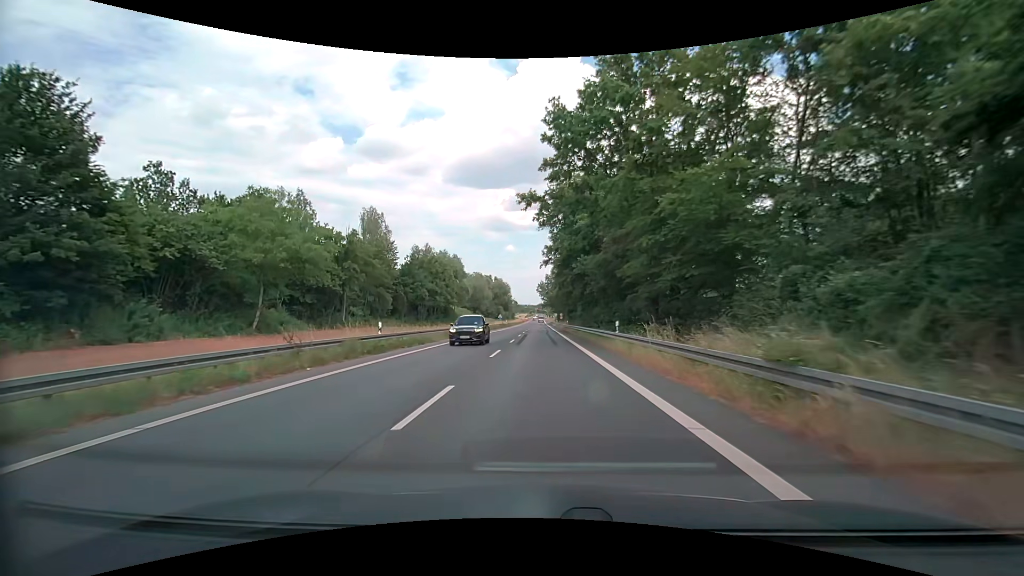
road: secondary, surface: asphalt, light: Day
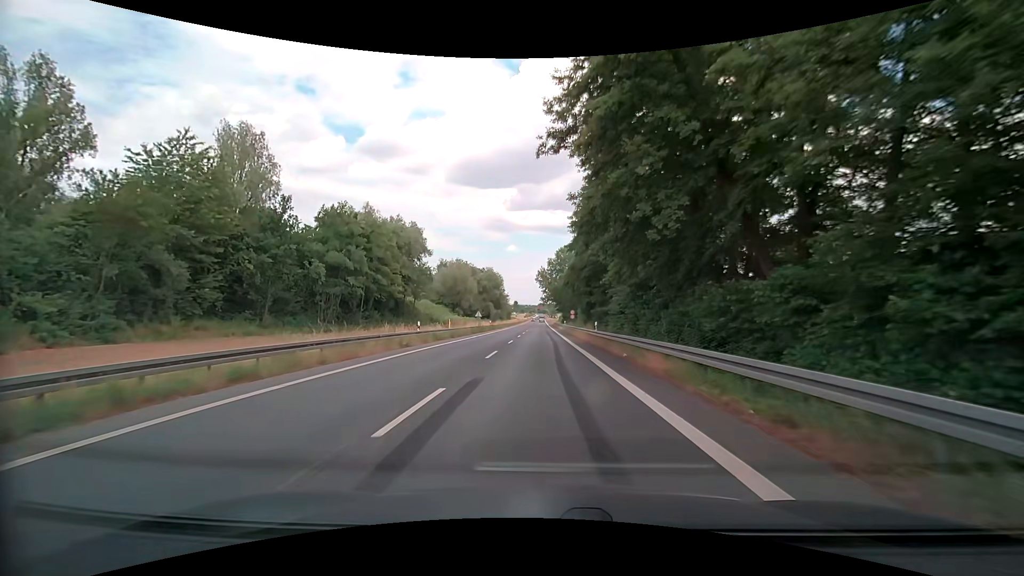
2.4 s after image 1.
(-0.2, +36.1) m; 0°
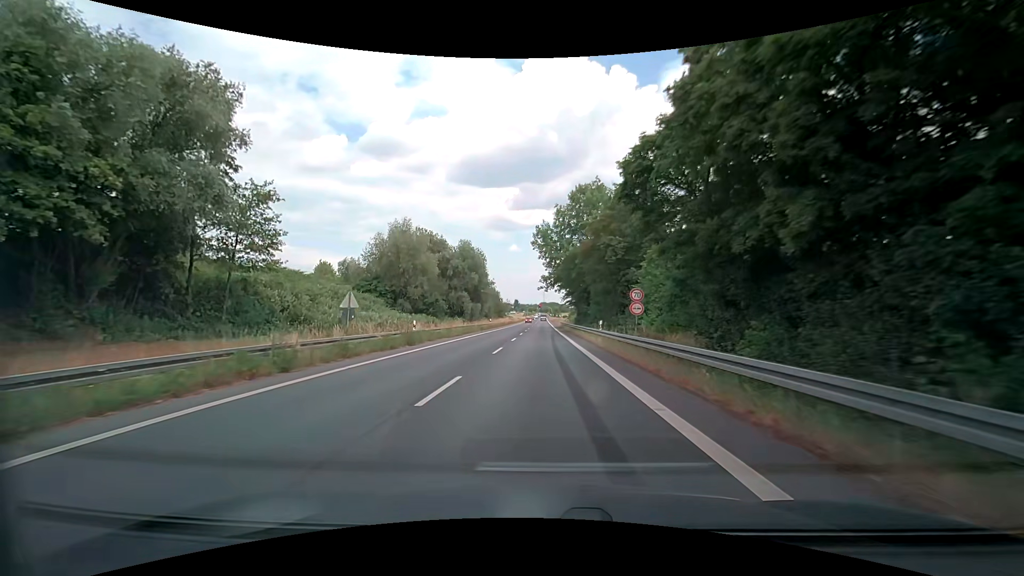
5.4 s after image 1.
(-0.3, +45.7) m; -1°
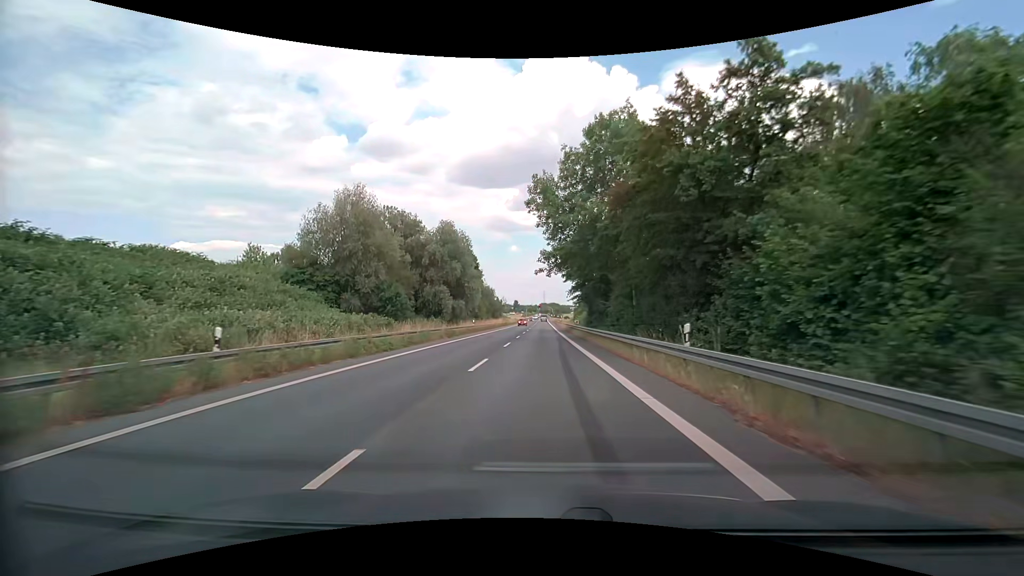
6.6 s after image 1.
(+0.2, +18.5) m; +1°
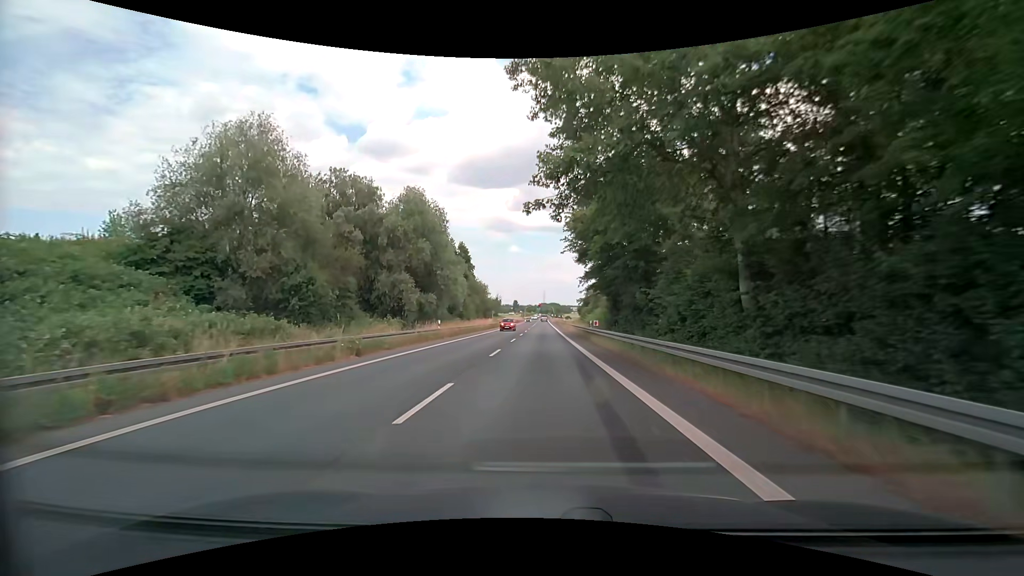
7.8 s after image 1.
(-0.1, +18.6) m; -1°
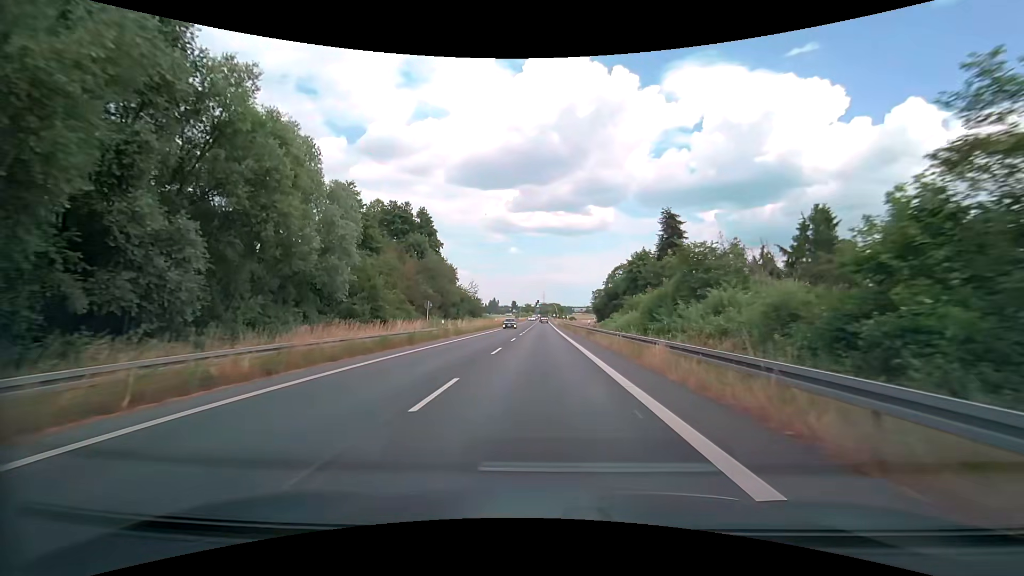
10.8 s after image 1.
(+0.3, +46.8) m; +1°
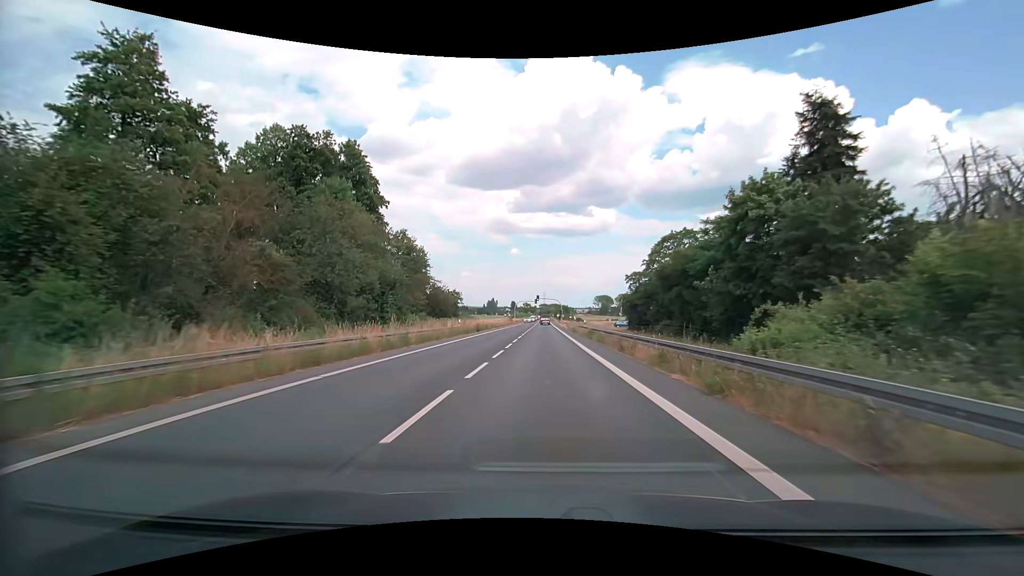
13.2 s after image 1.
(-0.8, +37.6) m; -1°
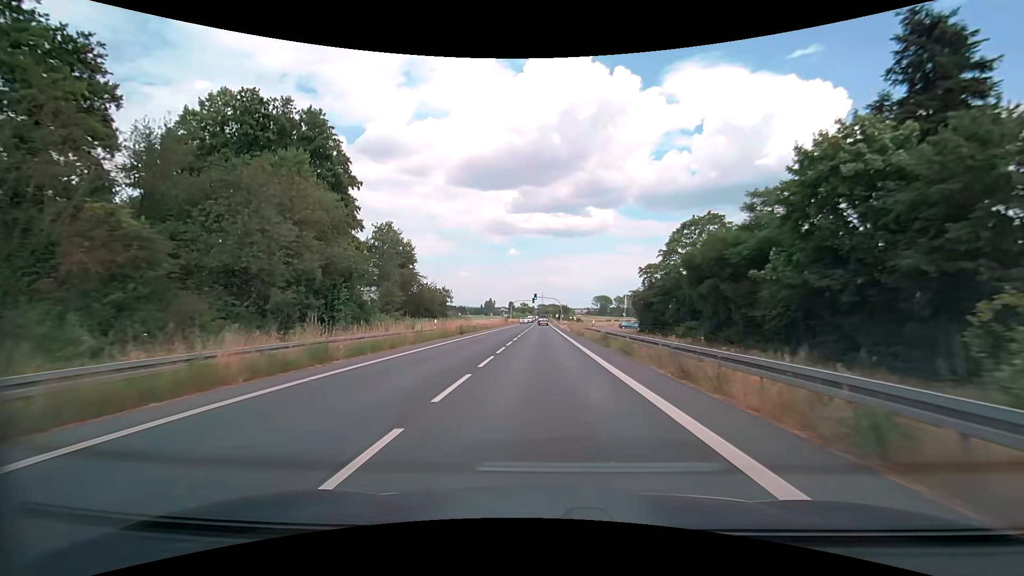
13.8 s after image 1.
(0.0, +9.4) m; 0°
(0, +10) (0, +20) (0, +30) (0, +40) (0, +50) (0, +60) (0, +70) (0, +80) (0, +90) (0, +100) m
